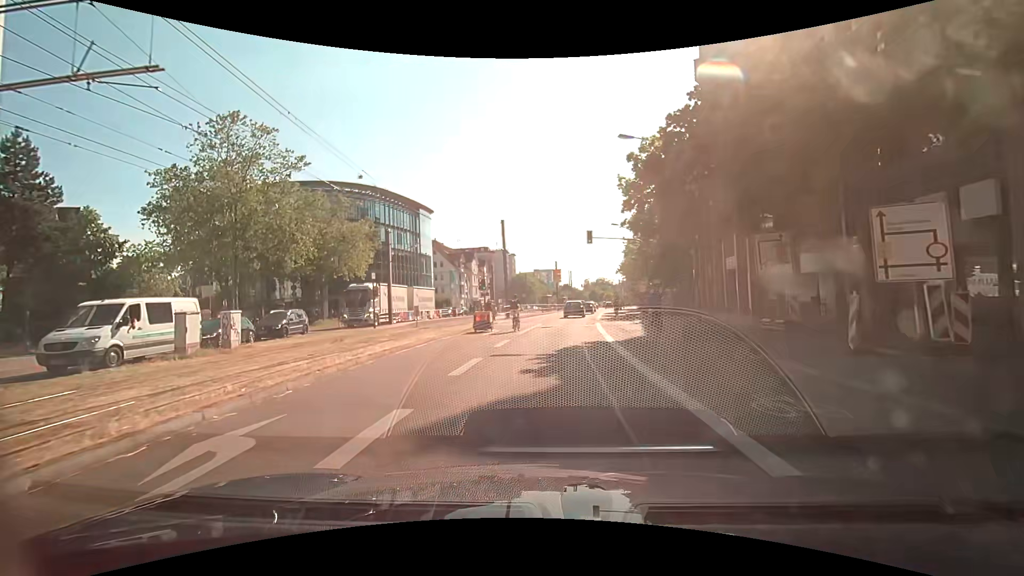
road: secondary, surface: asphalt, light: Day
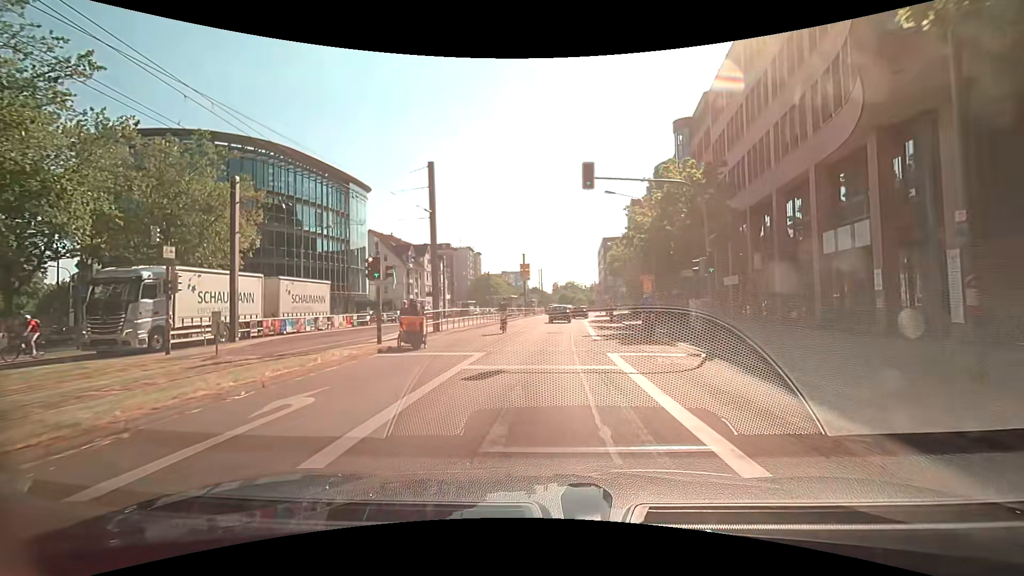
(+0.8, +17.8) m; +4°
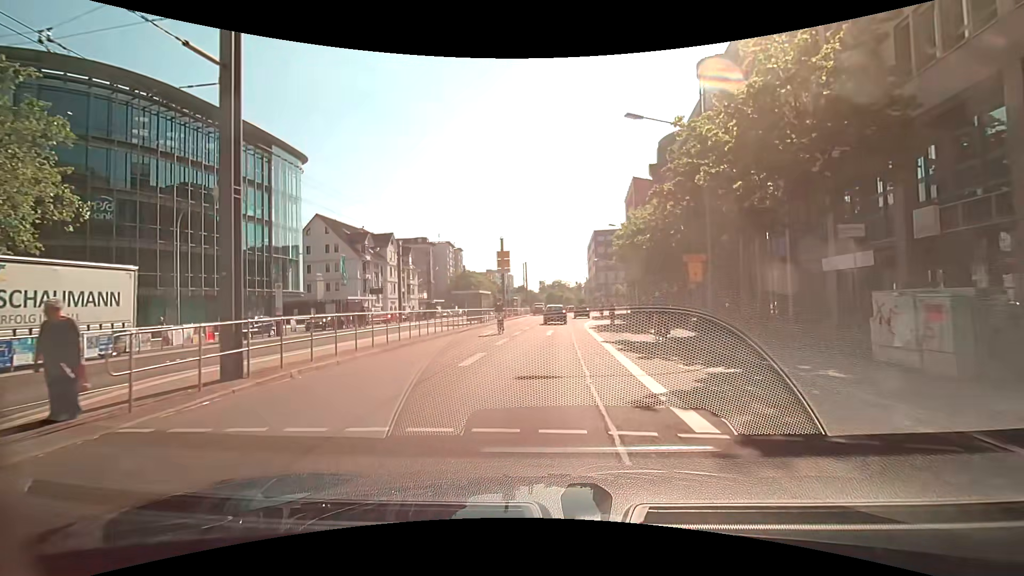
(+0.3, +14.9) m; +3°
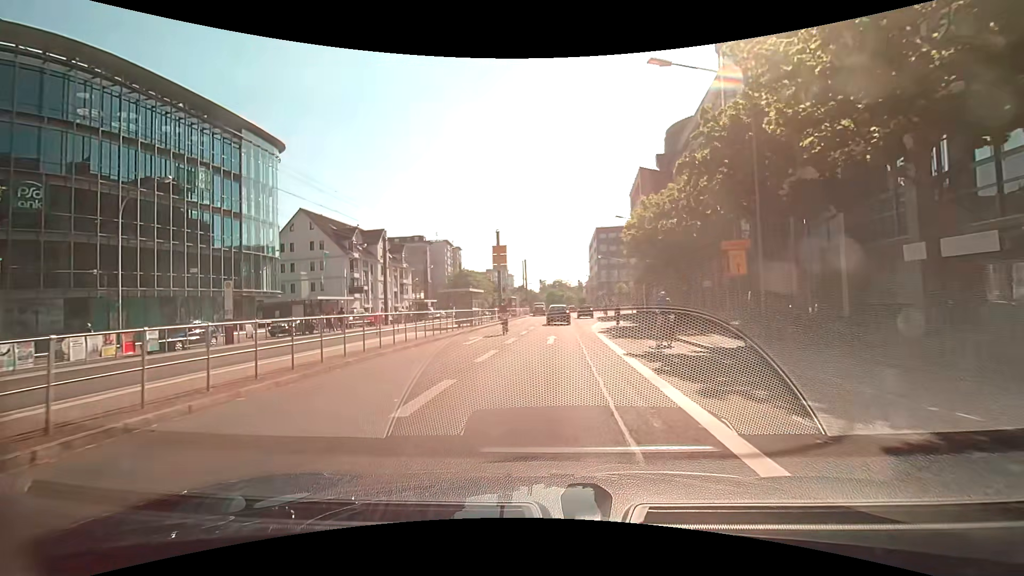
(0.0, +4.9) m; 0°
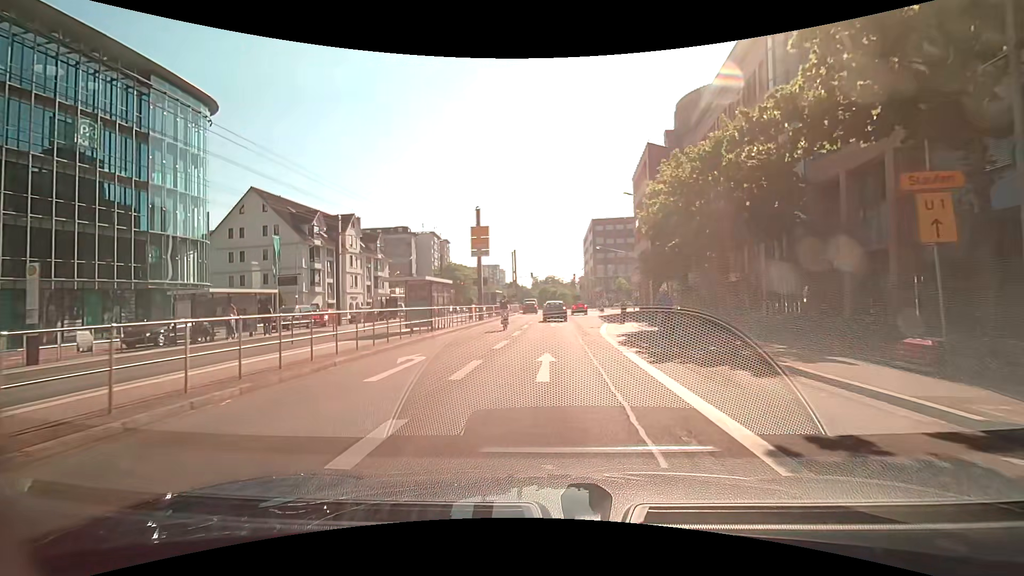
(0.0, +9.2) m; +2°
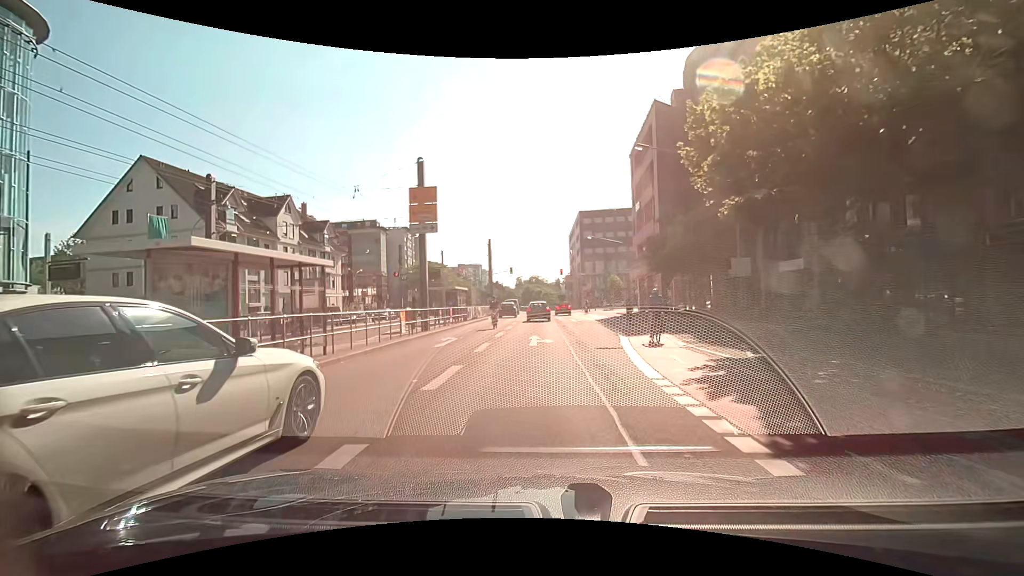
(+0.1, +12.7) m; +1°
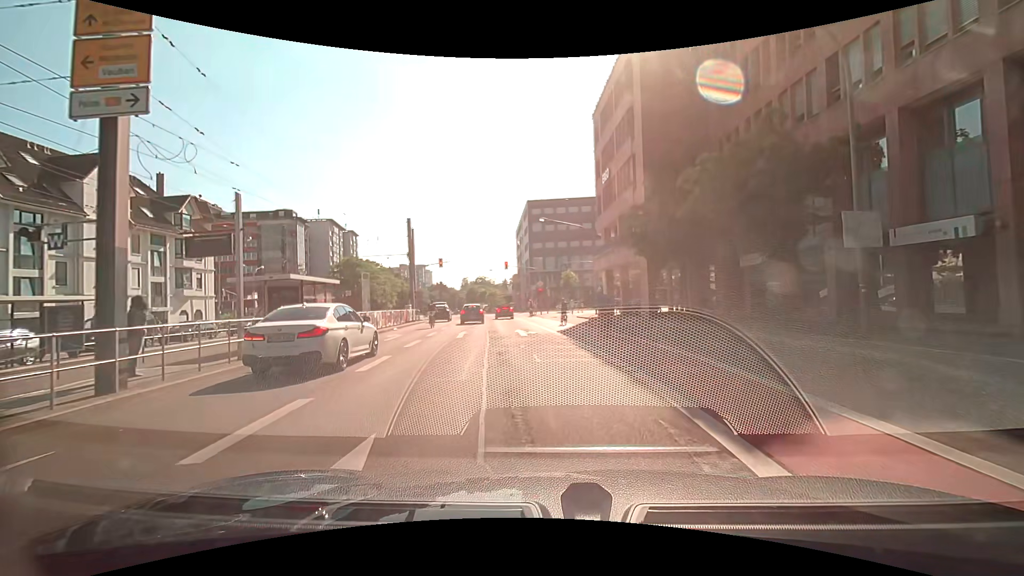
(+0.6, +15.1) m; +6°
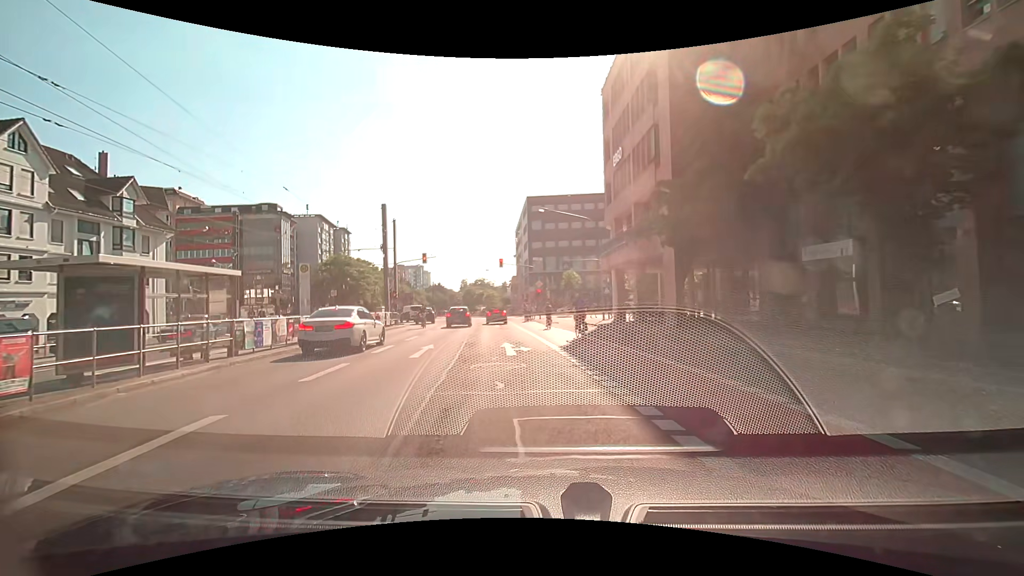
(+0.1, +6.9) m; -1°
(0, +10) (0, +20) (+1, +30) (+1, +40) (+2, +50) (+6, +59) (+15, +63) (+25, +63) (+35, +63) (+45, +63) m
